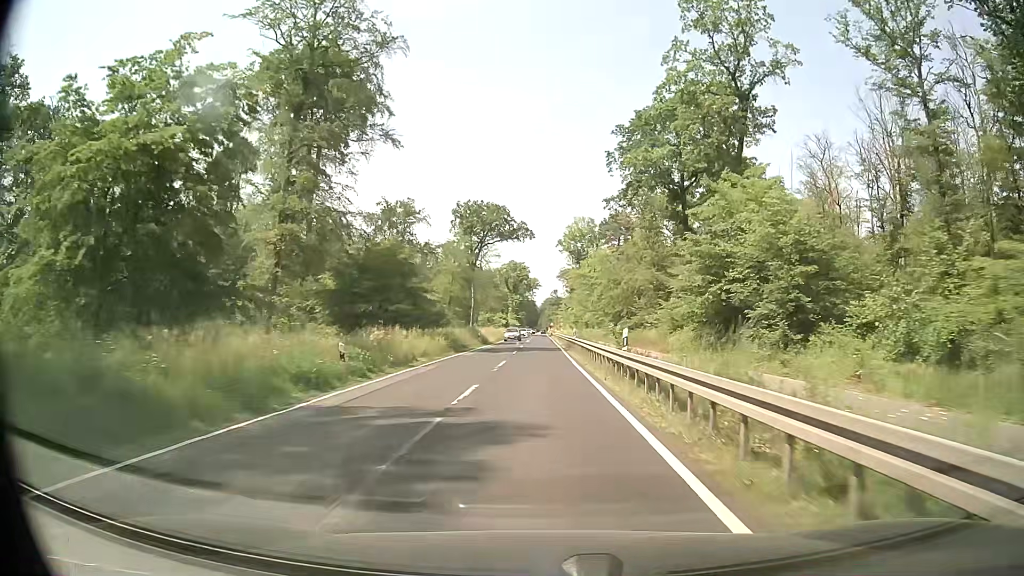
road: secondary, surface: asphalt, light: Day
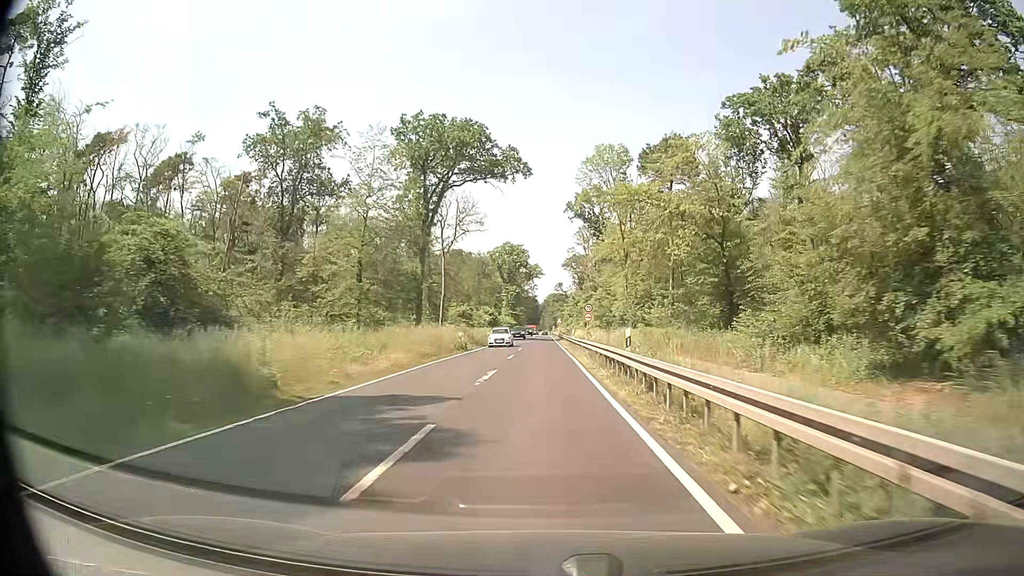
(-0.4, +54.7) m; 0°
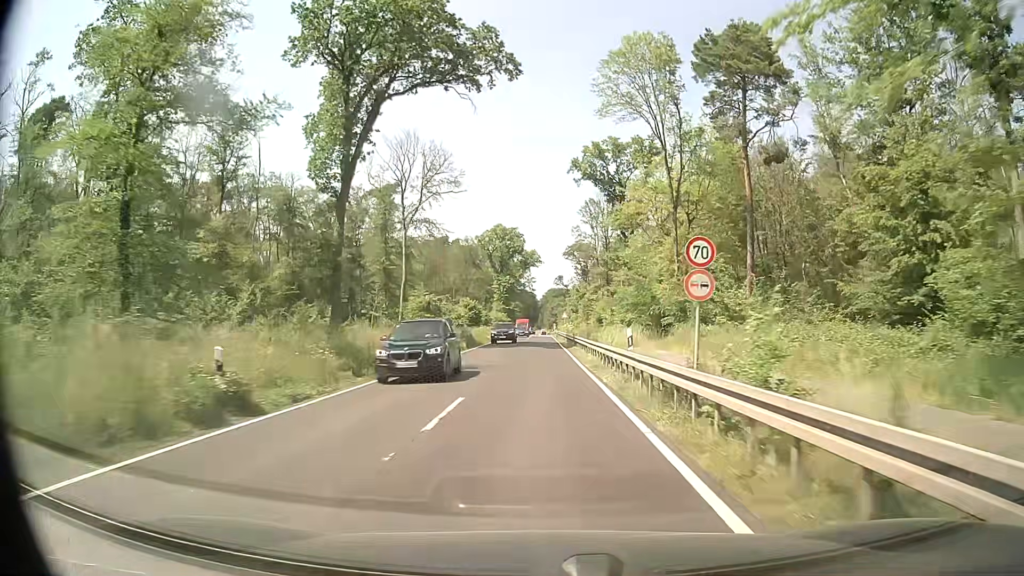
(0.0, +32.5) m; 0°
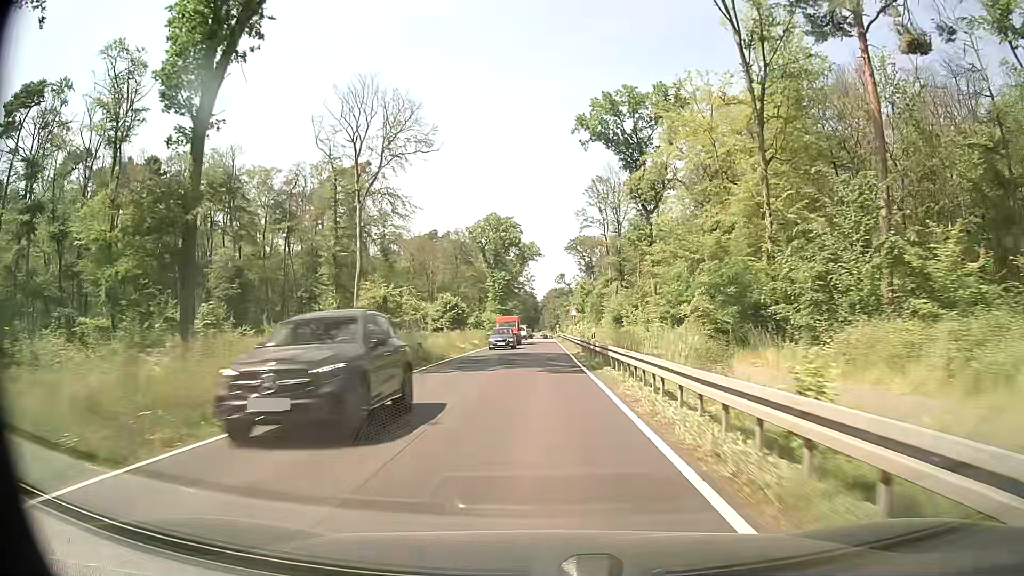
(-0.1, +21.6) m; -1°
